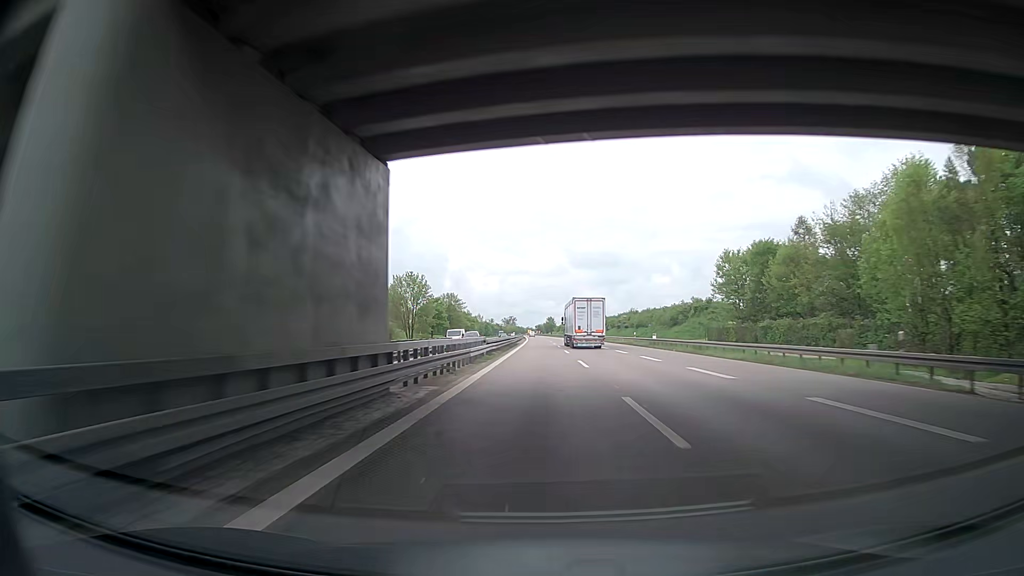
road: trunk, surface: asphalt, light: Day
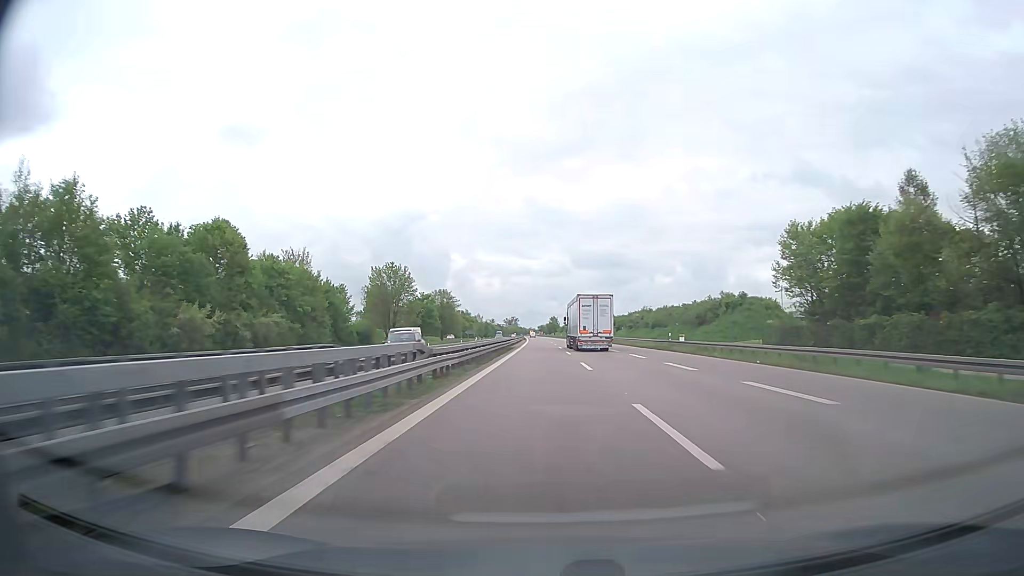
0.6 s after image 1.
(-0.1, +19.2) m; 0°
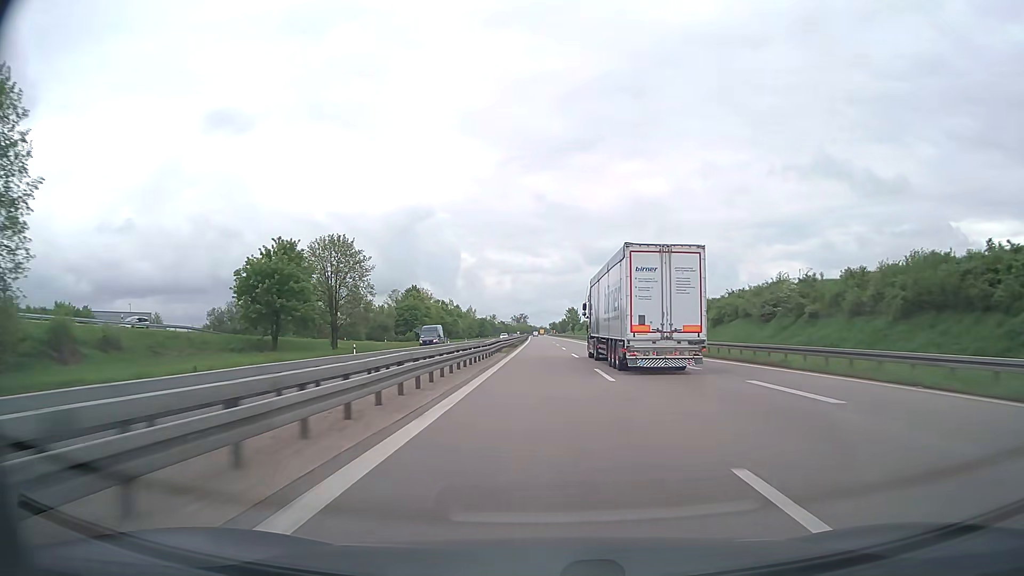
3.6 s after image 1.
(-2.2, +95.9) m; -2°
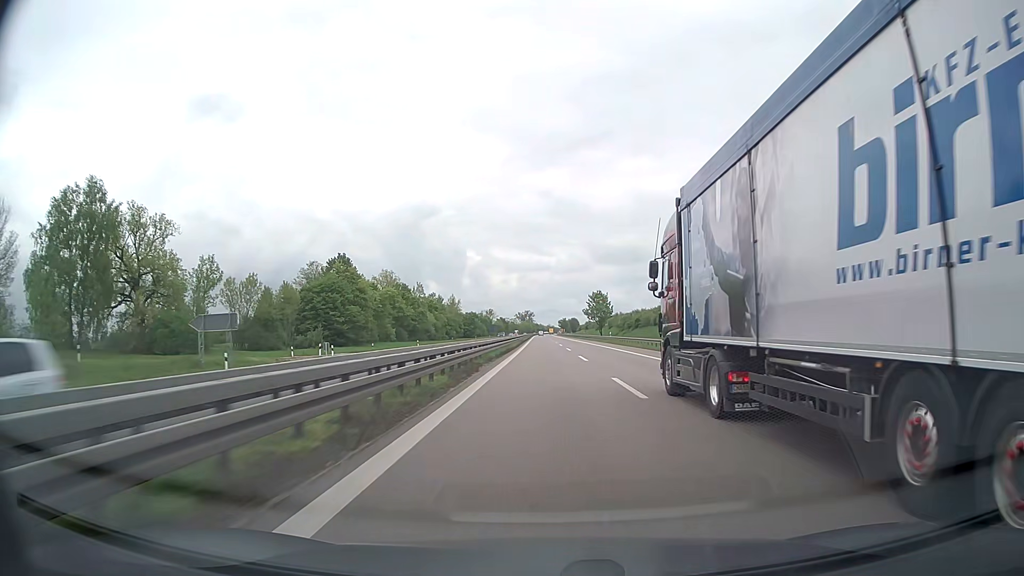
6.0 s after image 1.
(-0.6, +76.8) m; -1°
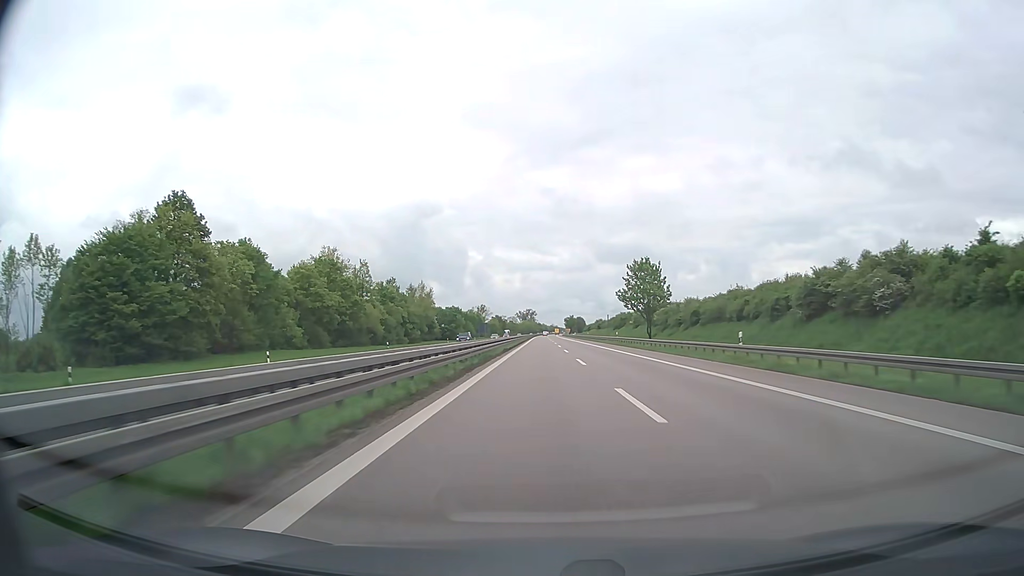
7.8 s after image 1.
(+0.1, +57.5) m; 0°
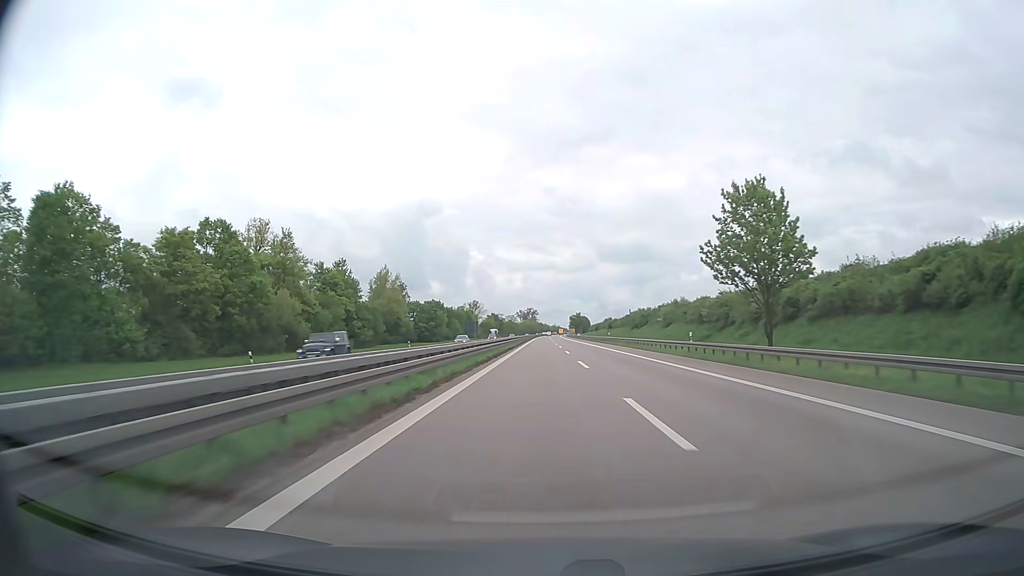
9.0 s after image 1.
(-0.1, +38.3) m; 0°
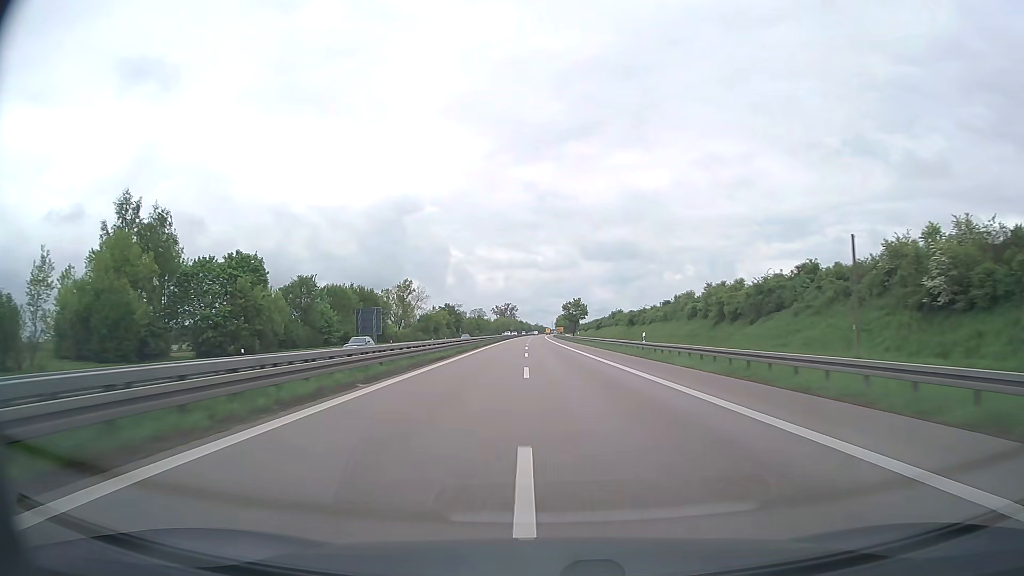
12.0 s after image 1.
(+1.3, +95.6) m; +1°
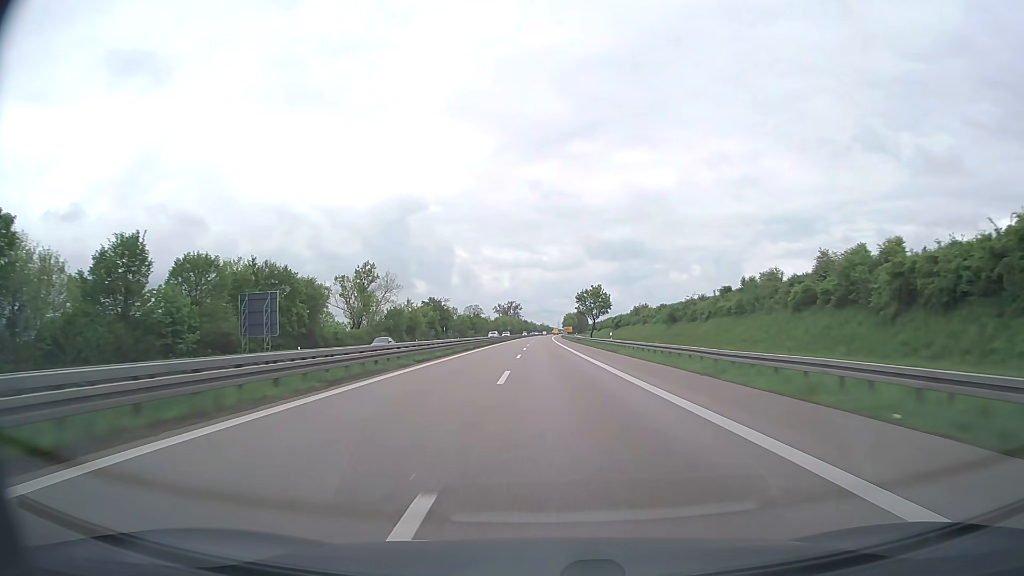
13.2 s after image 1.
(-0.2, +38.3) m; -1°
(0, +10) (0, +20) (0, +30) (0, +40) (0, +50) (0, +60) (0, +70) (0, +80) (0, +90) (0, +100) m
